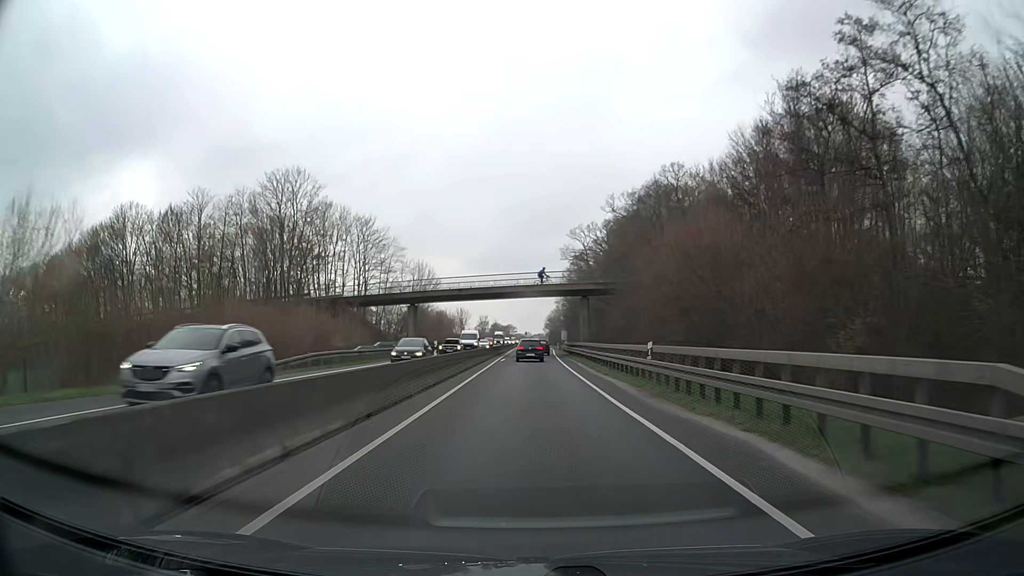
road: trunk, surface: asphalt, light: Day
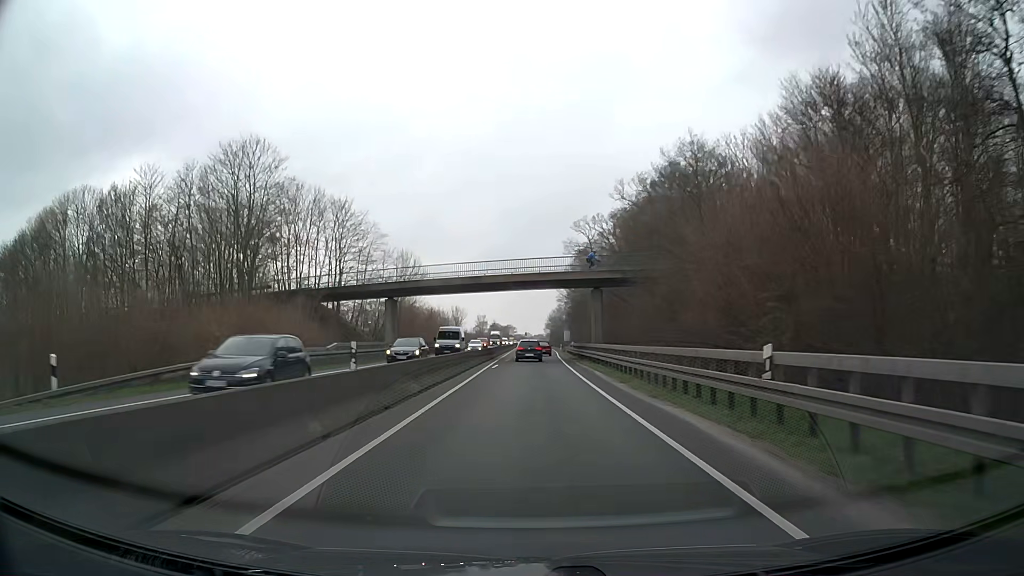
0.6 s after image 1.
(0.0, +10.6) m; 0°
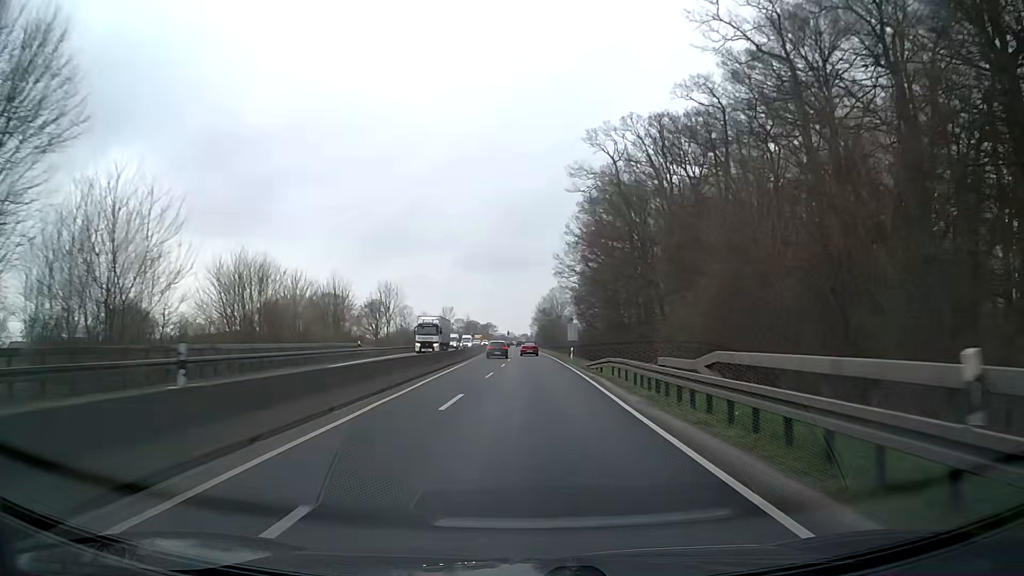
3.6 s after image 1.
(+0.6, +57.1) m; +1°
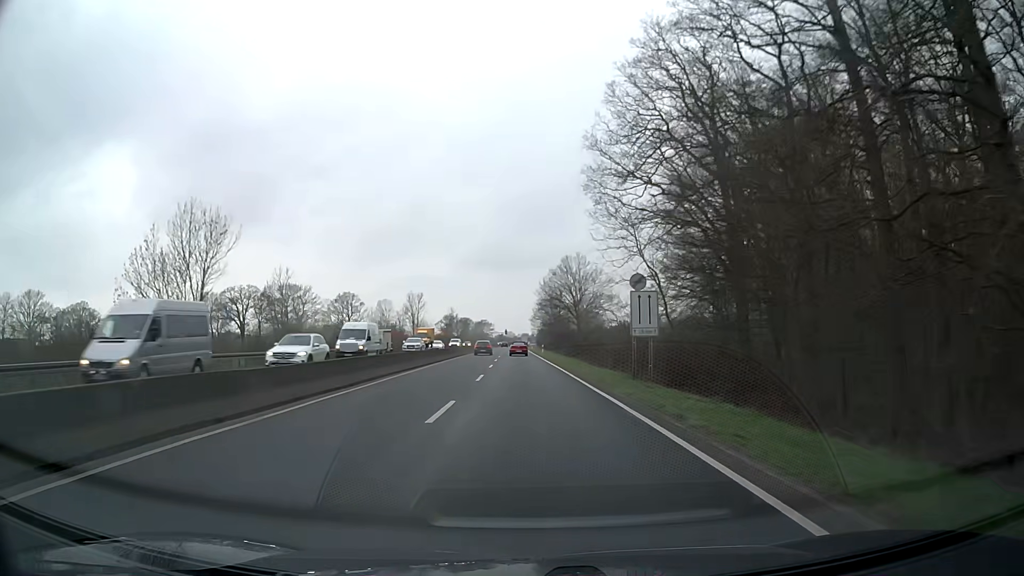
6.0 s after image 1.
(+0.5, +50.8) m; 0°
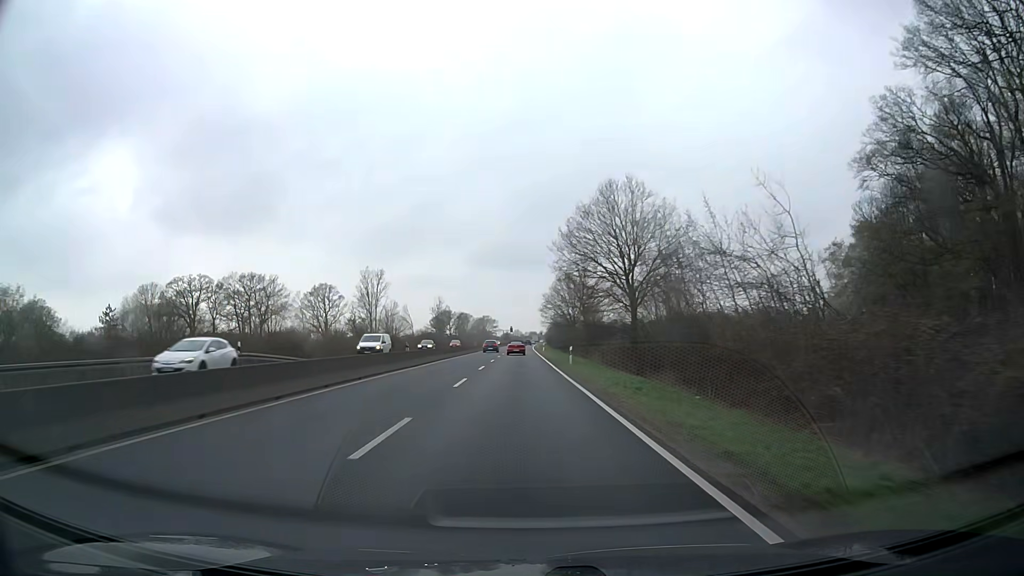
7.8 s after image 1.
(-0.3, +39.9) m; -1°
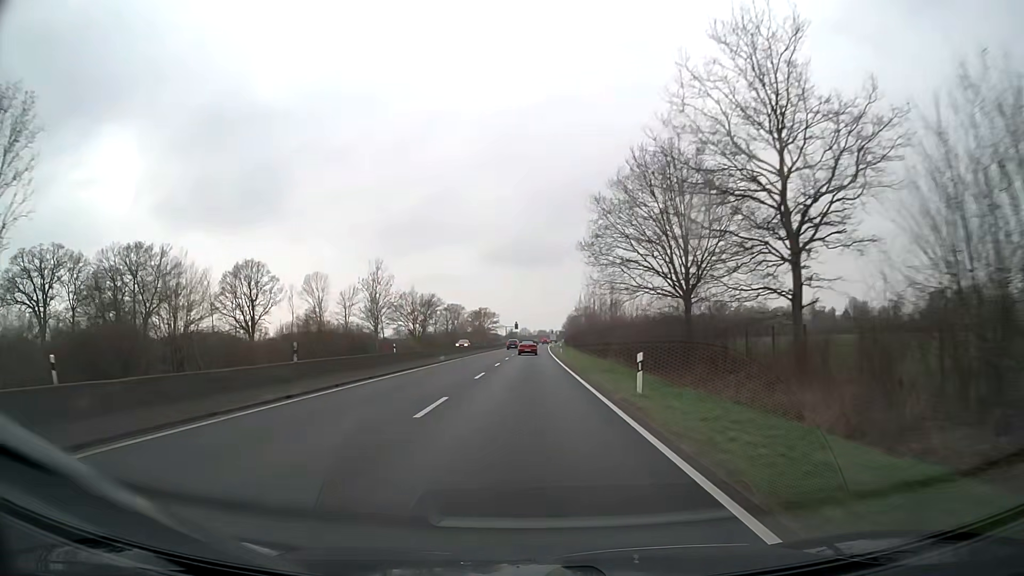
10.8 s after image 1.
(-0.5, +68.4) m; -1°
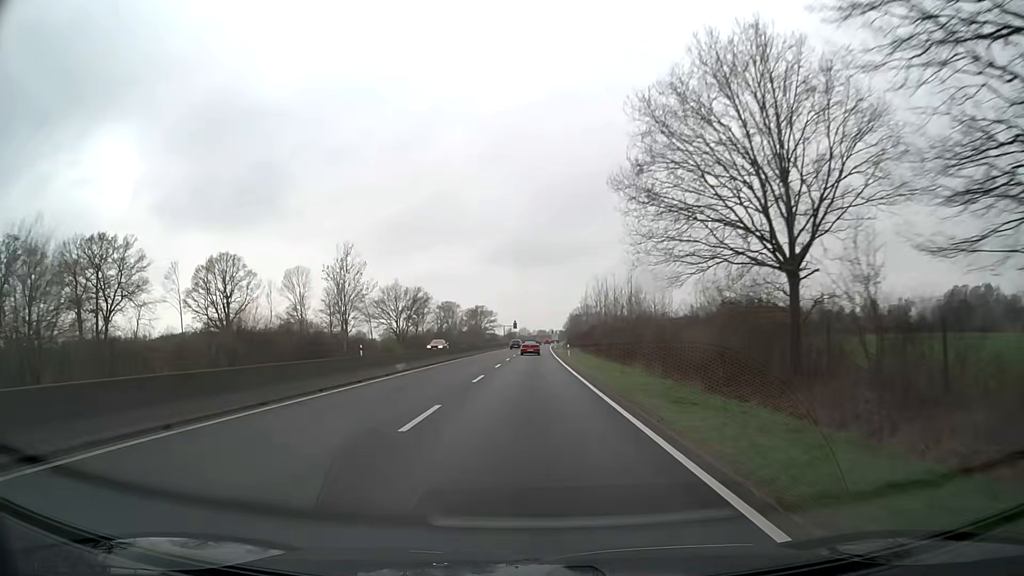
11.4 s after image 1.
(0.0, +13.9) m; 0°
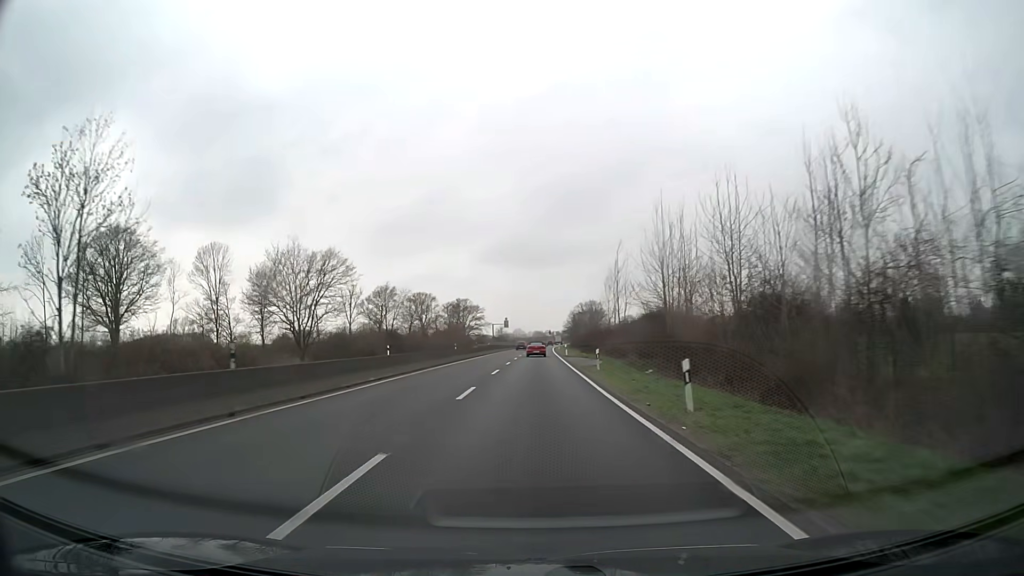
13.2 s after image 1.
(+0.2, +42.4) m; 0°
(0, +10) (0, +20) (0, +30) (0, +40) (0, +50) (0, +60) (0, +70) (0, +80) (0, +90) (-1, +100) m
